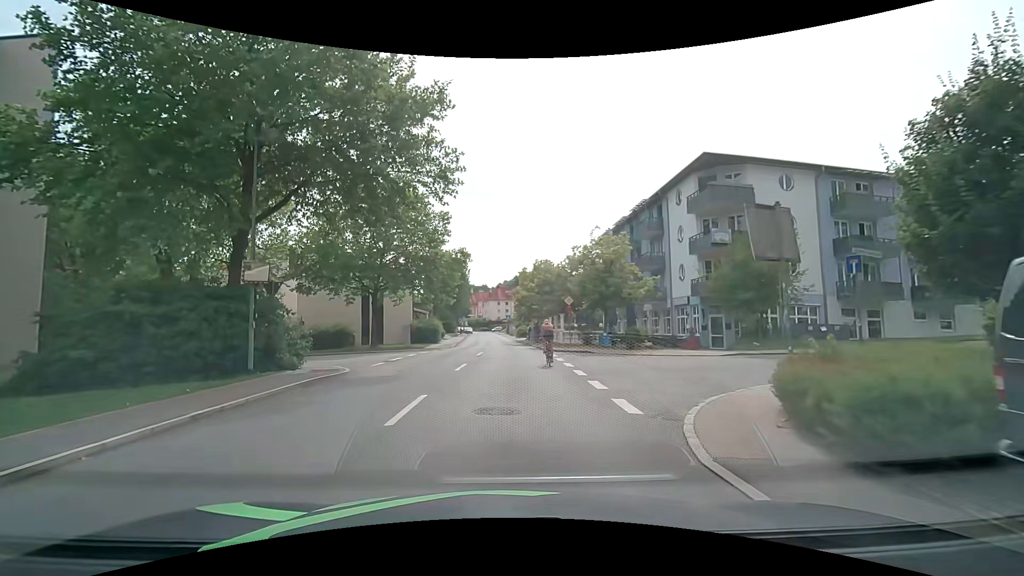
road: tertiary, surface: asphalt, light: Day
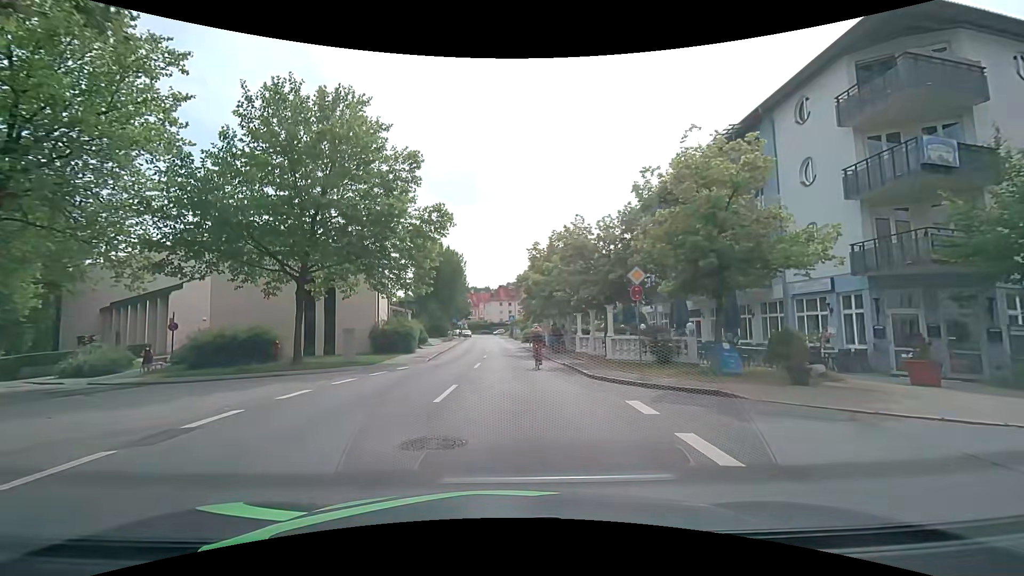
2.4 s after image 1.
(+0.1, +15.3) m; 0°
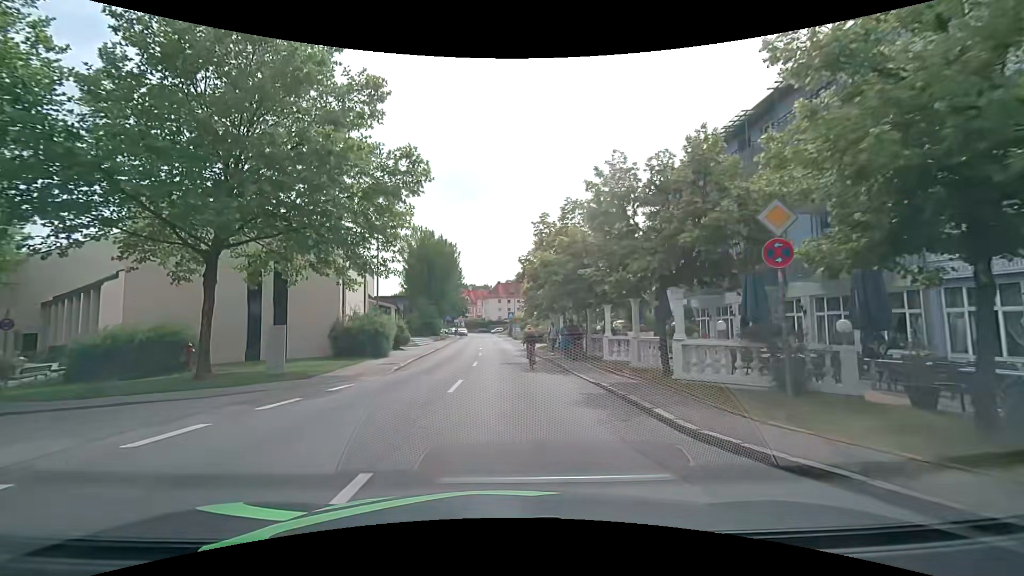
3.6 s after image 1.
(0.0, +7.8) m; 0°
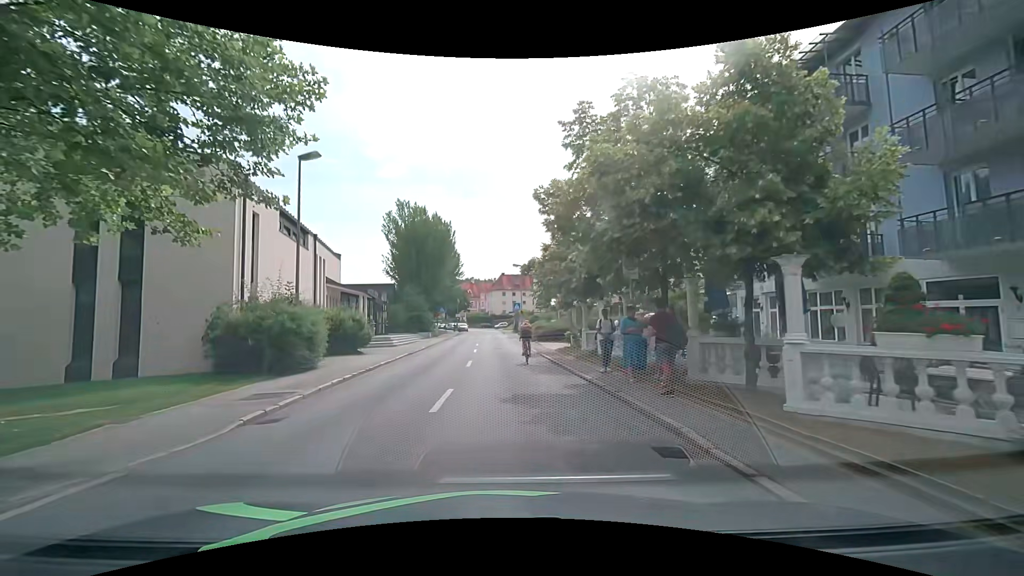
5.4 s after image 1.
(0.0, +11.9) m; -1°
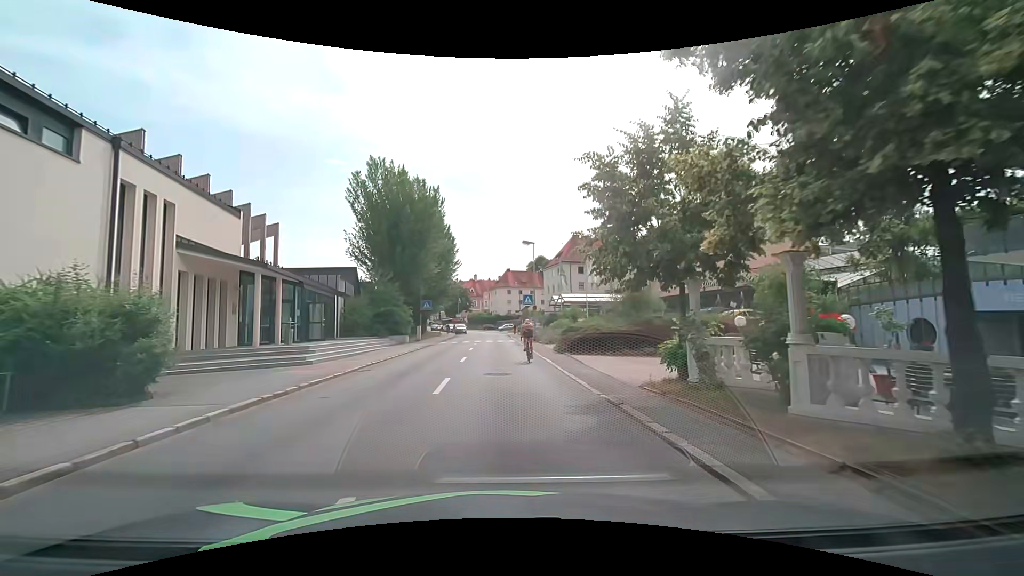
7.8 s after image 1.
(+0.1, +16.2) m; +2°
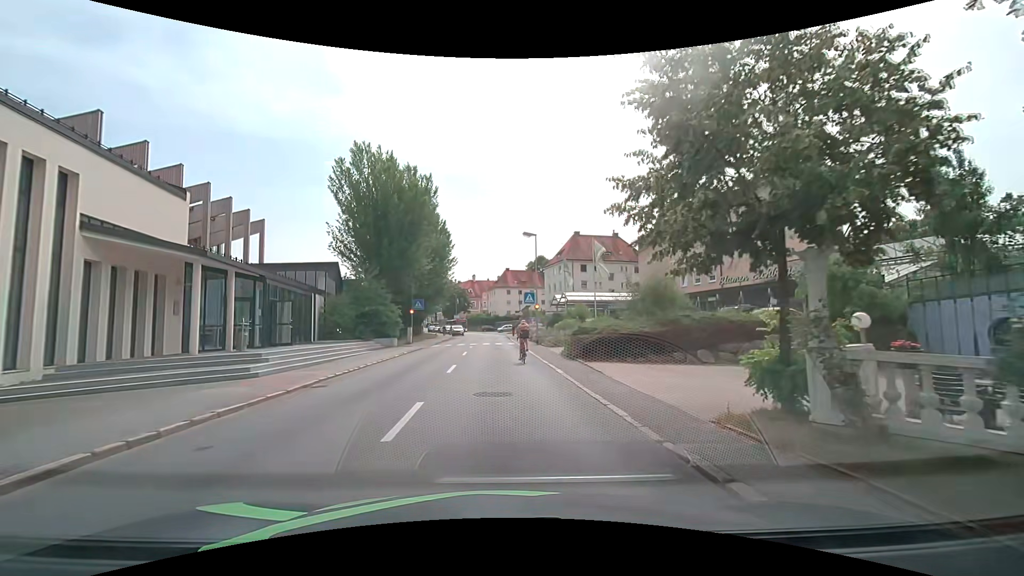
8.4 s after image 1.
(-0.1, +4.0) m; -1°
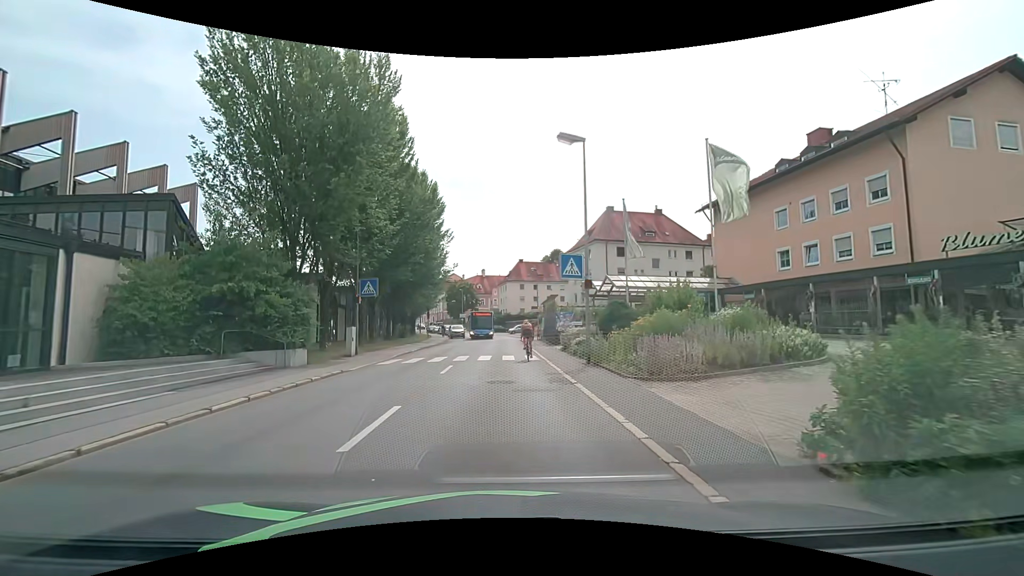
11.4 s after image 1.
(-0.3, +18.6) m; -2°
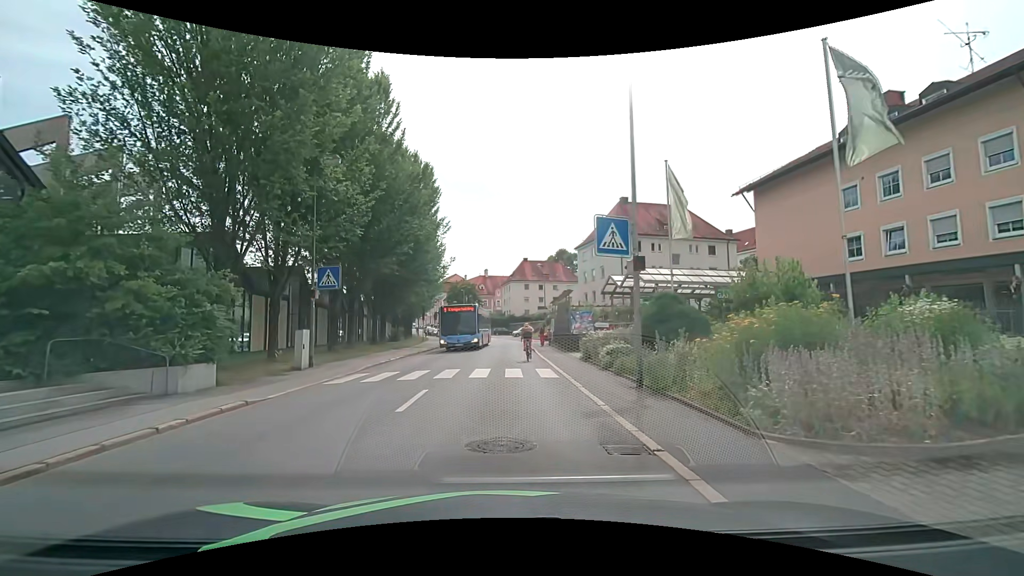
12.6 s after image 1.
(0.0, +6.1) m; -1°
(0, +10) (0, +20) (0, +30) (0, +40) (0, +50) (0, +60) (-1, +70) (-2, +80) (-4, +90) (-7, +99) m
